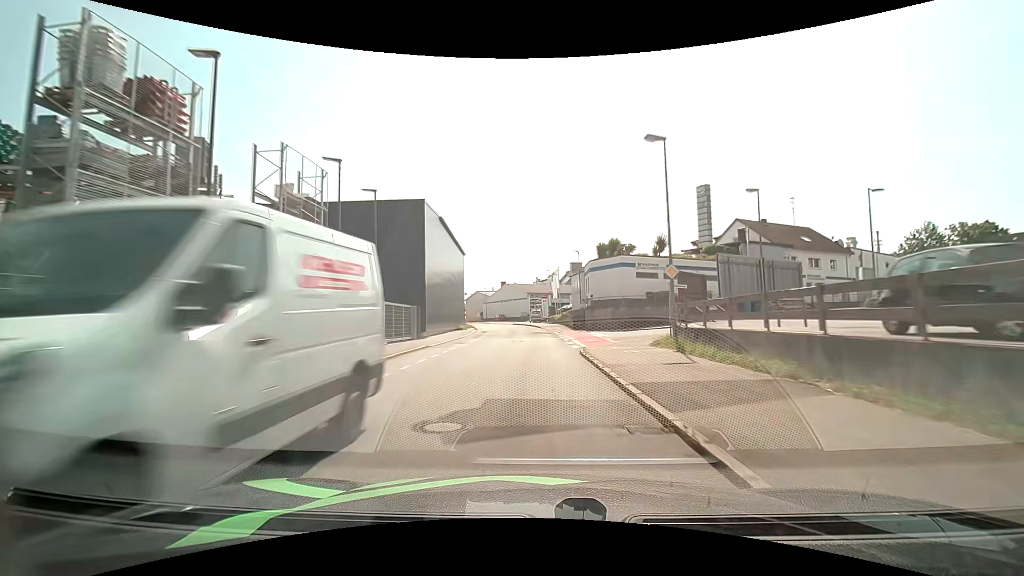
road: residential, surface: asphalt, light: Day
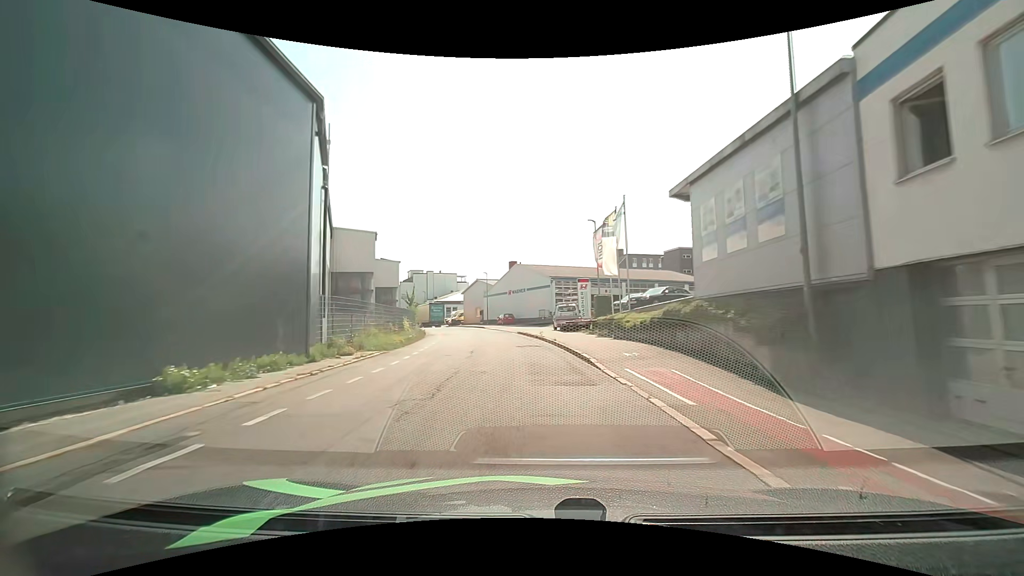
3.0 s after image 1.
(-0.6, +41.4) m; -3°
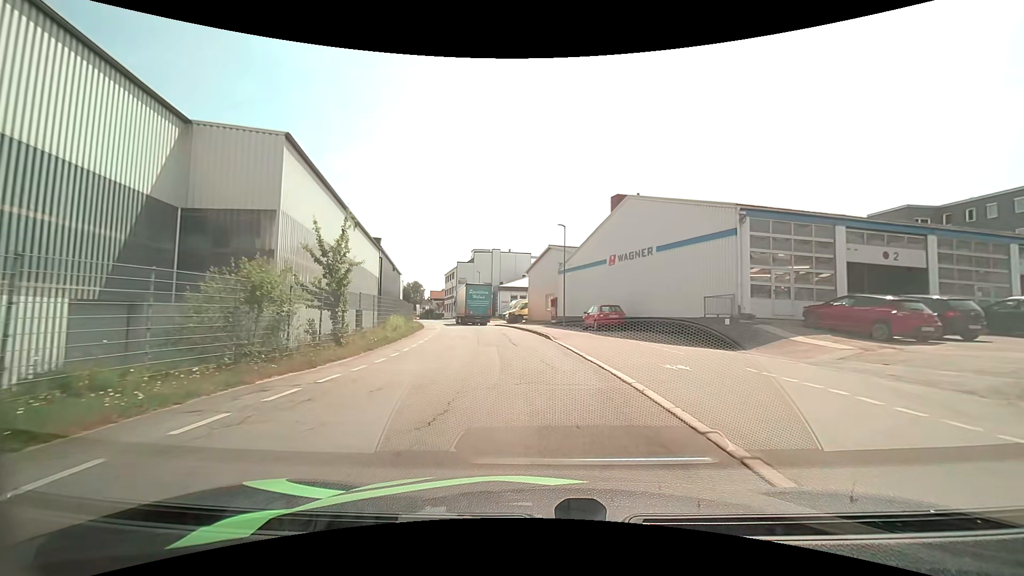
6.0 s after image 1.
(-2.8, +35.2) m; -10°
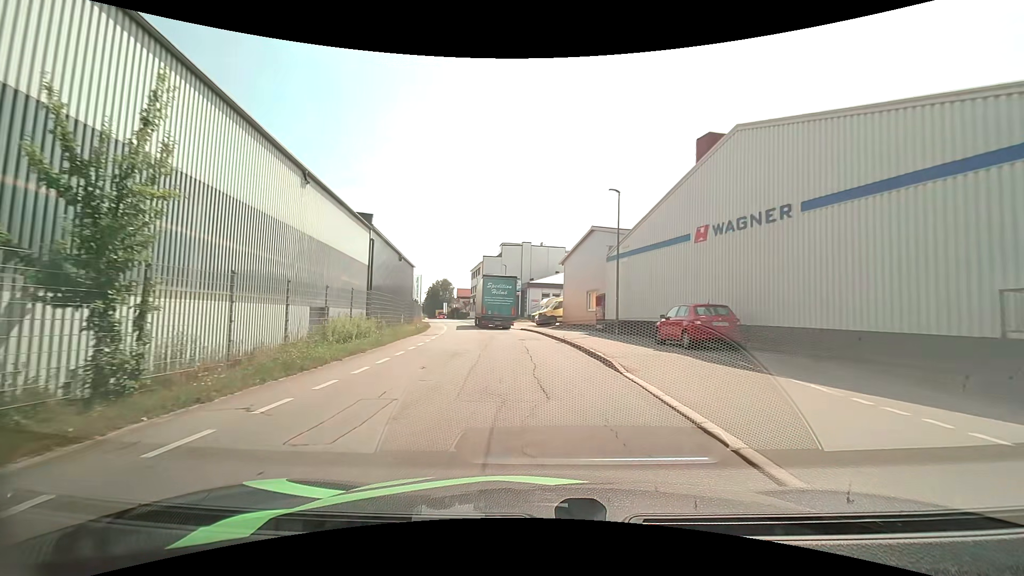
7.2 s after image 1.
(-0.3, +10.9) m; -4°
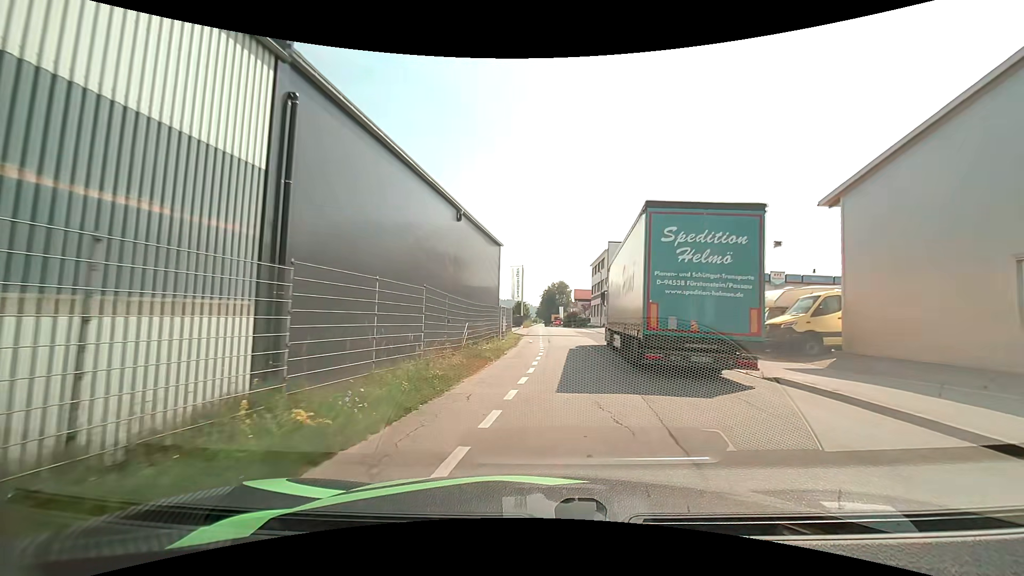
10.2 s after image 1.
(-3.3, +25.5) m; -12°
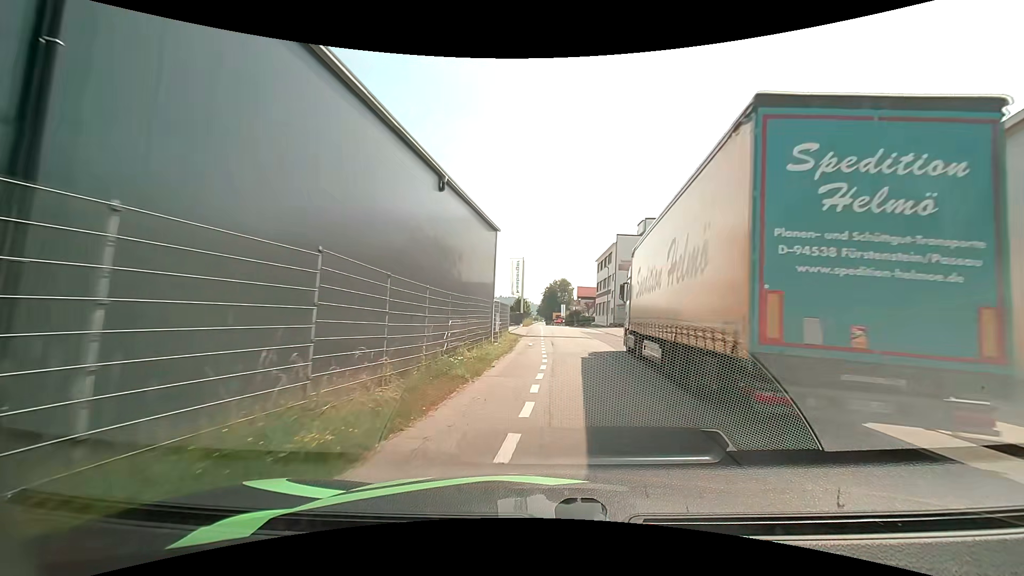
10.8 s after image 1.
(0.0, +5.7) m; -1°
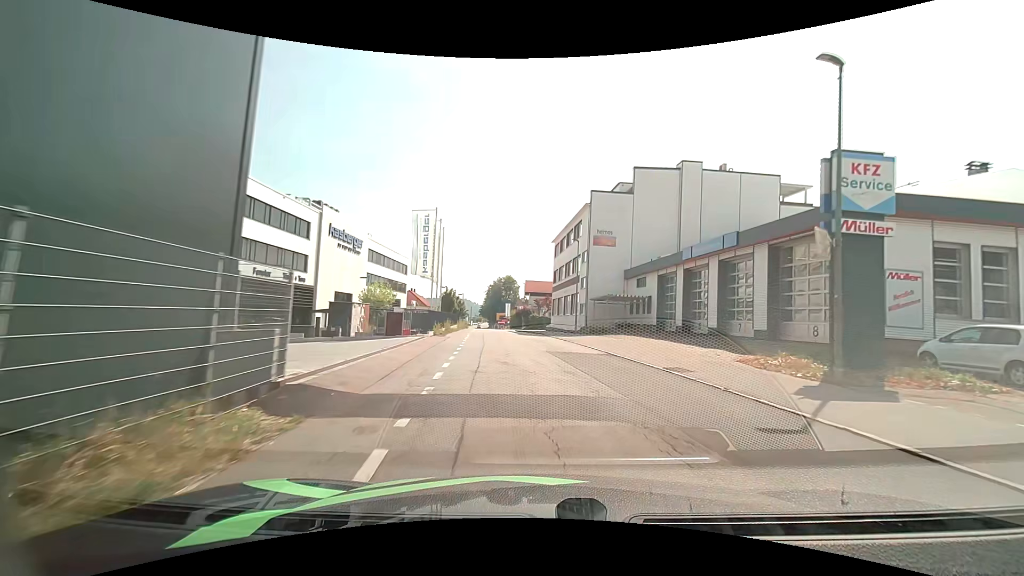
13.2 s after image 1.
(+1.1, +25.2) m; +5°
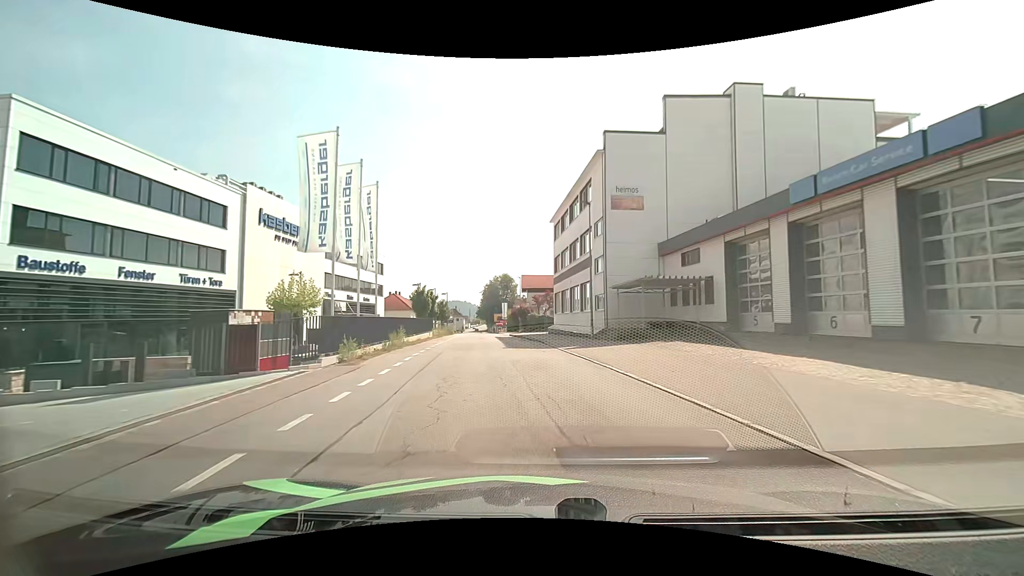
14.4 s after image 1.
(+0.1, +14.0) m; +1°
(0, +10) (-1, +20) (-2, +30) (-3, +40) (-5, +50) (-6, +60) (-7, +70) (-9, +79) (-10, +89) (-11, +99) m
